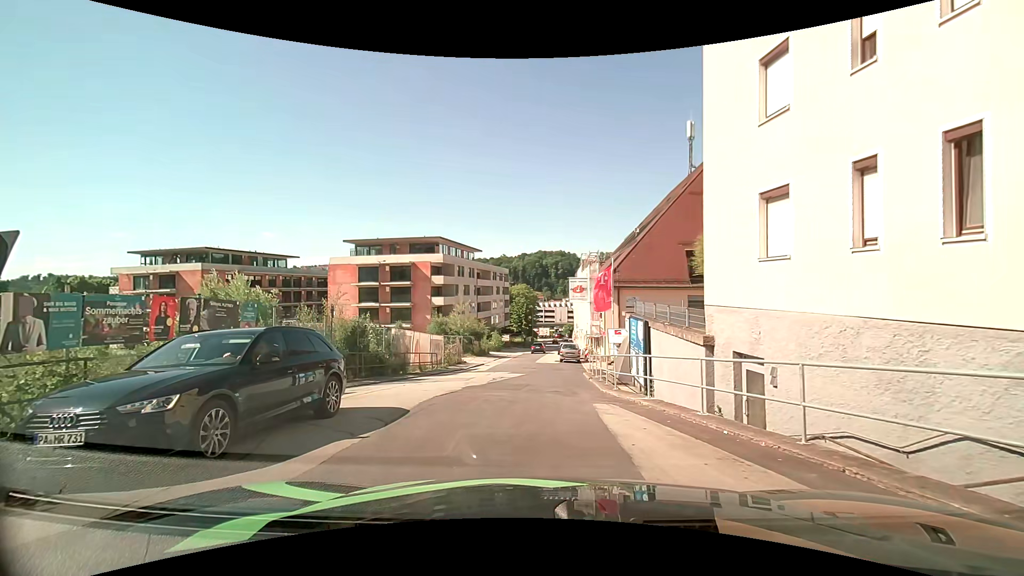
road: residential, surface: asphalt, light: Day
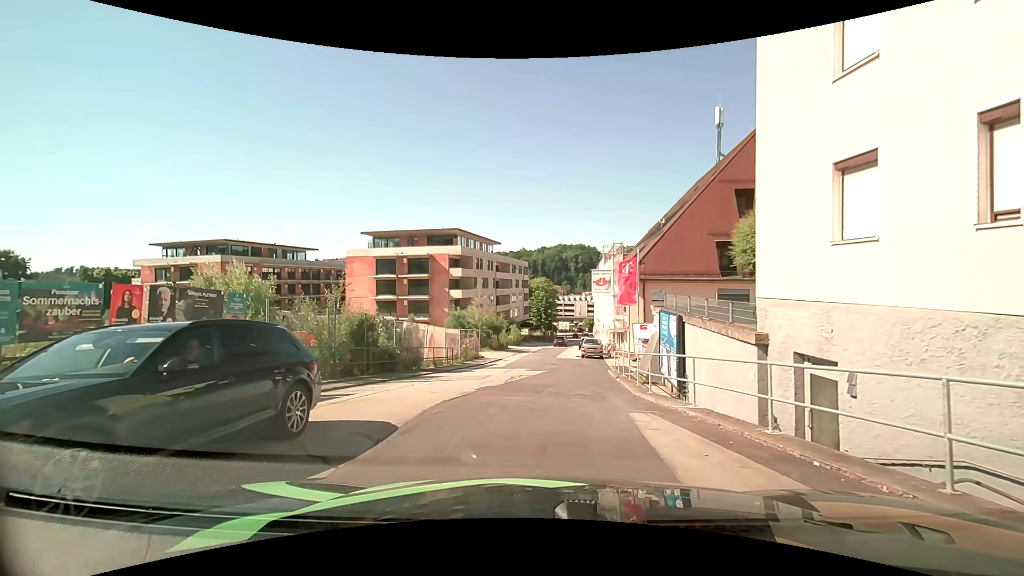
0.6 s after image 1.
(-0.1, +1.6) m; -4°
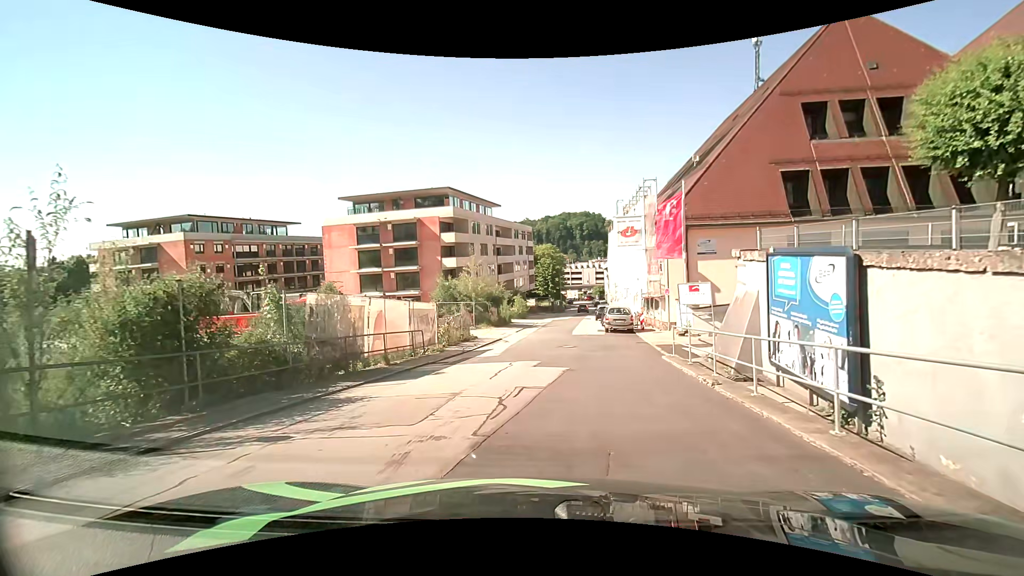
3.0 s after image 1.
(0.0, +9.6) m; -2°
(0, +10) (+1, +20) (+2, +30) (+3, +40) (+5, +50) (+6, +60) (+8, +70) (+10, +79) (+12, +89) (+14, +99) m
